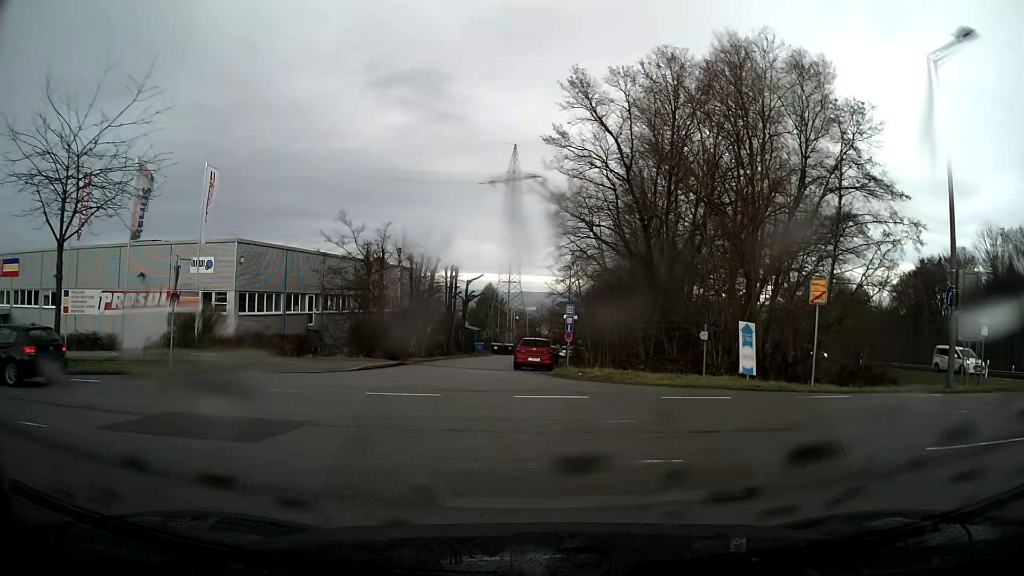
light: Day
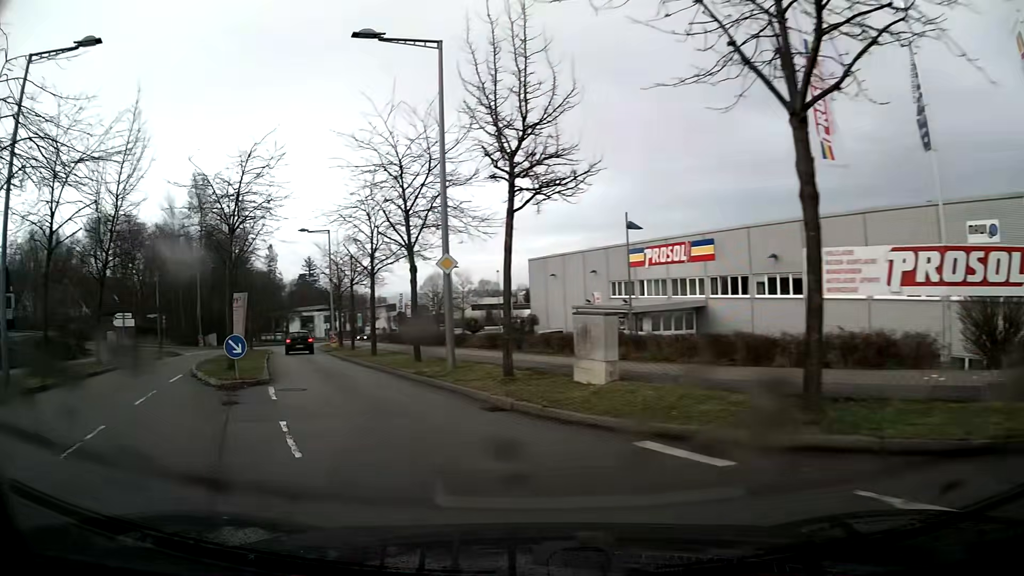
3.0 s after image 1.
(-8.7, +10.3) m; -66°
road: residential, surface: asphalt
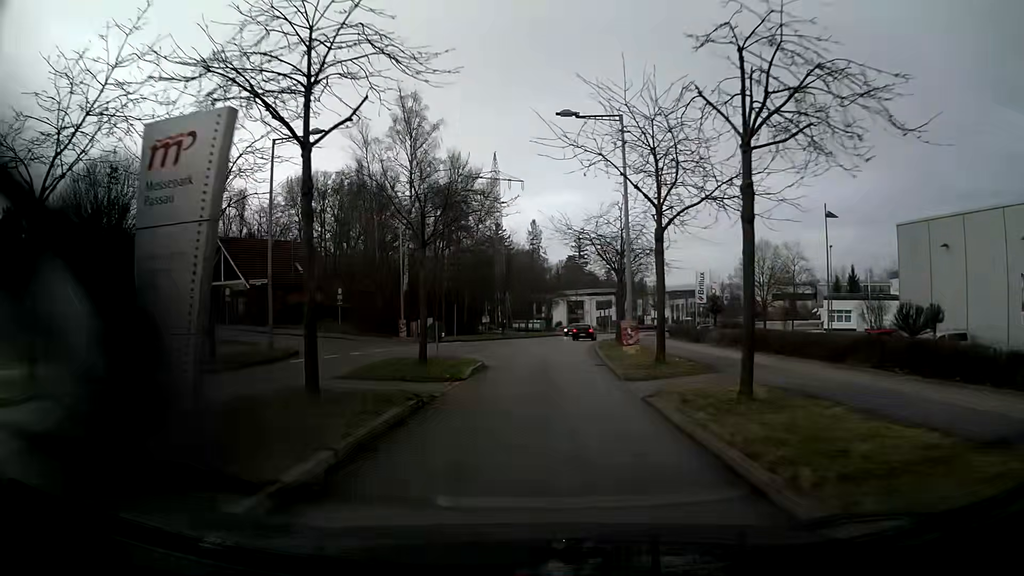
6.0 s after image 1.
(-7.1, +26.7) m; -19°
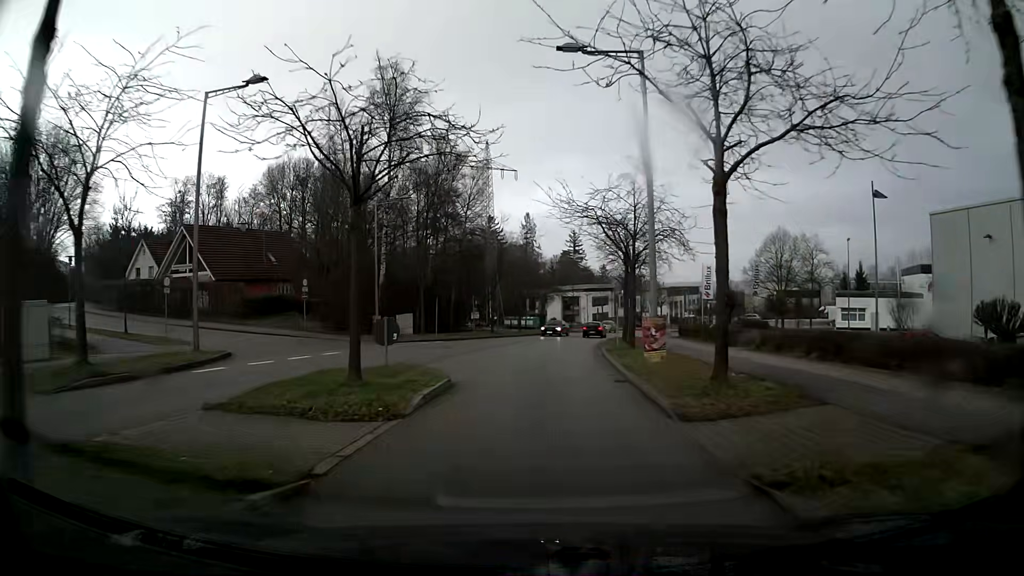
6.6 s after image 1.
(0.0, +6.2) m; 0°
